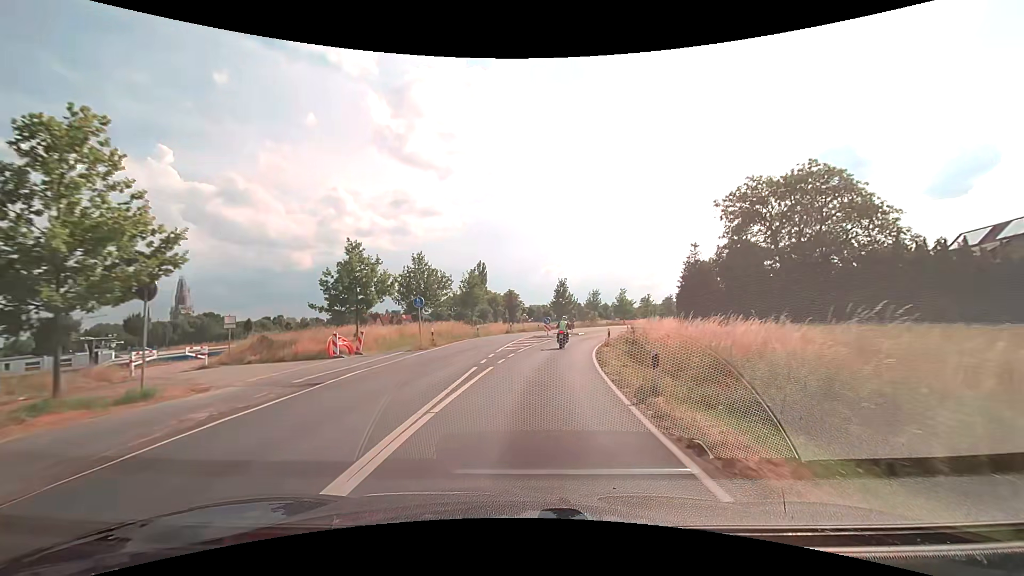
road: secondary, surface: asphalt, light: Day
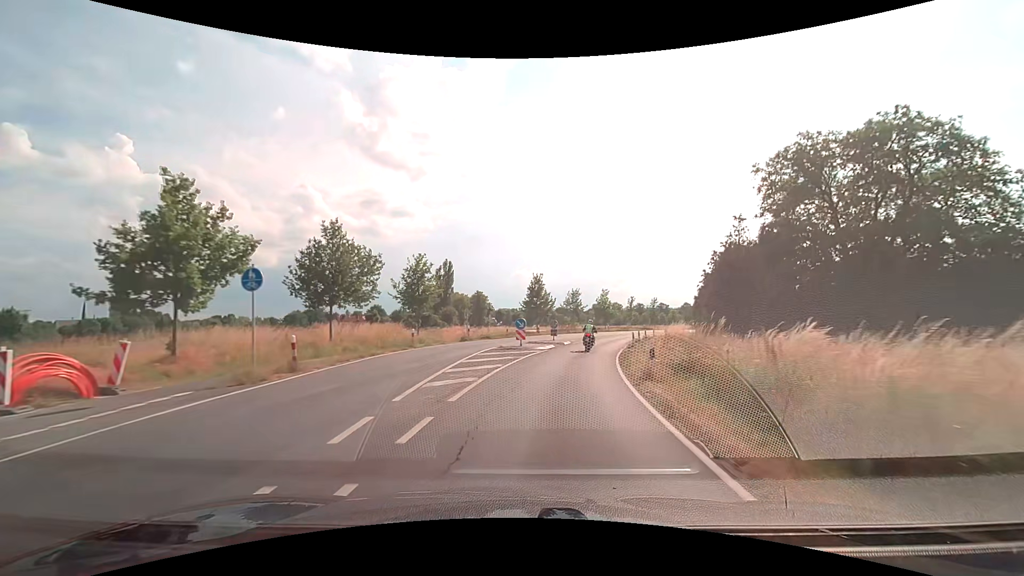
(+0.3, +14.2) m; +3°
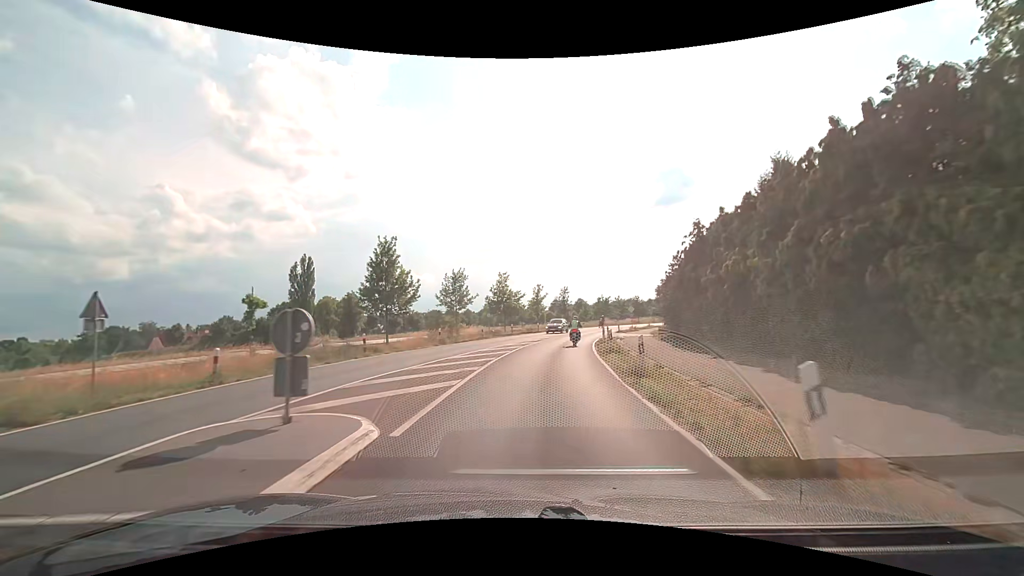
(+3.4, +29.3) m; +12°
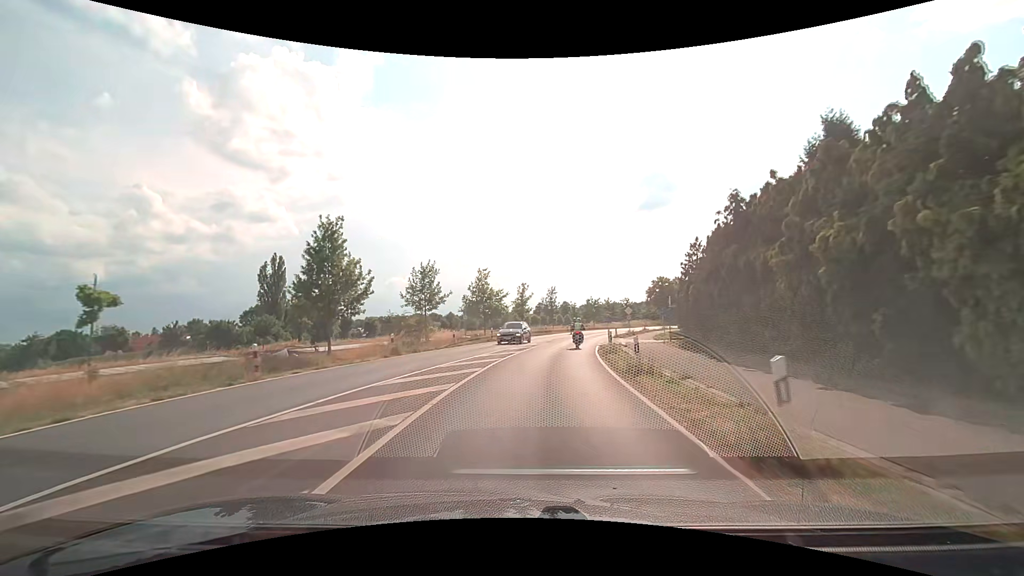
(+0.1, +7.6) m; +2°
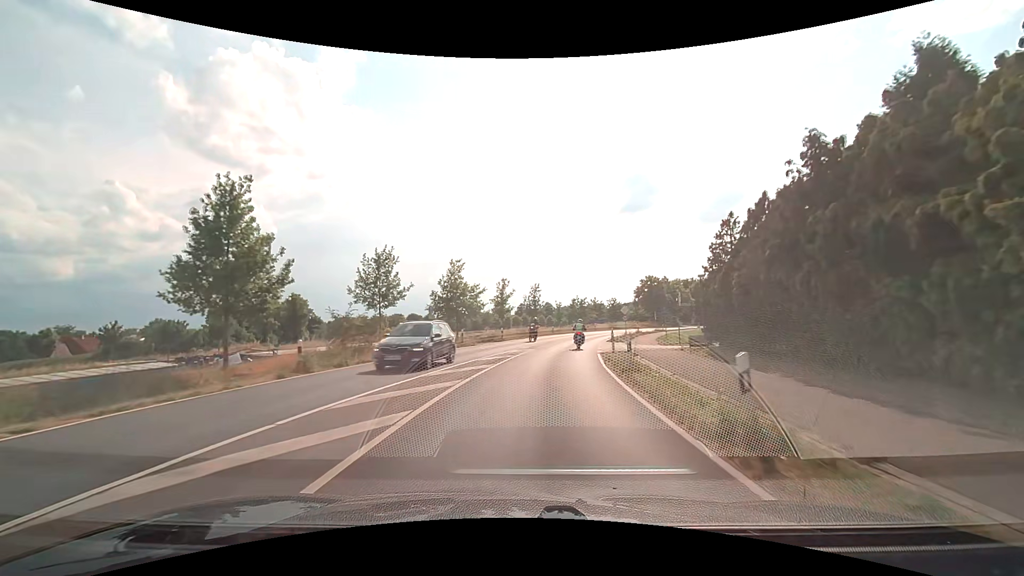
(+0.1, +7.7) m; +2°
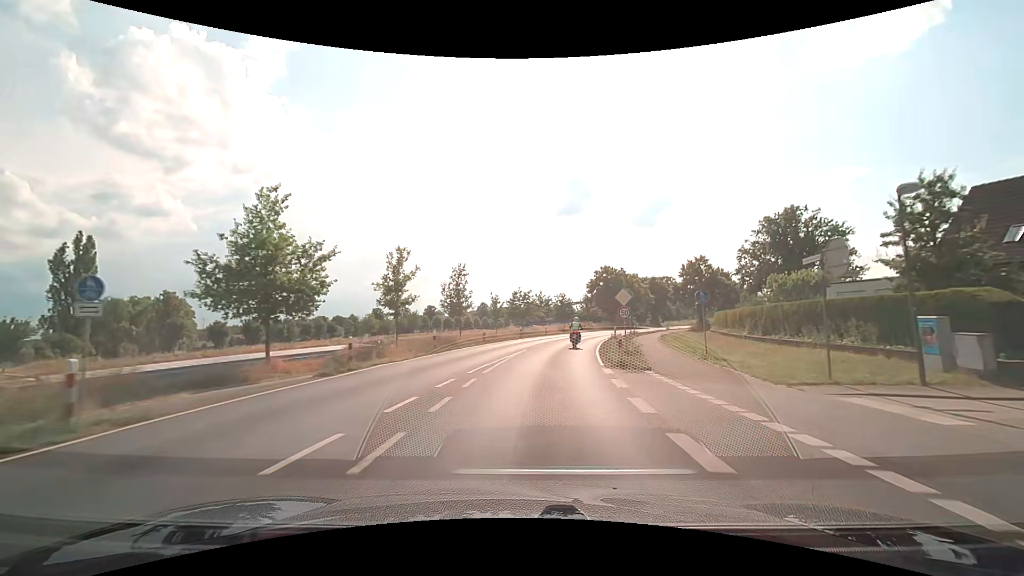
(+1.5, +23.5) m; +7°
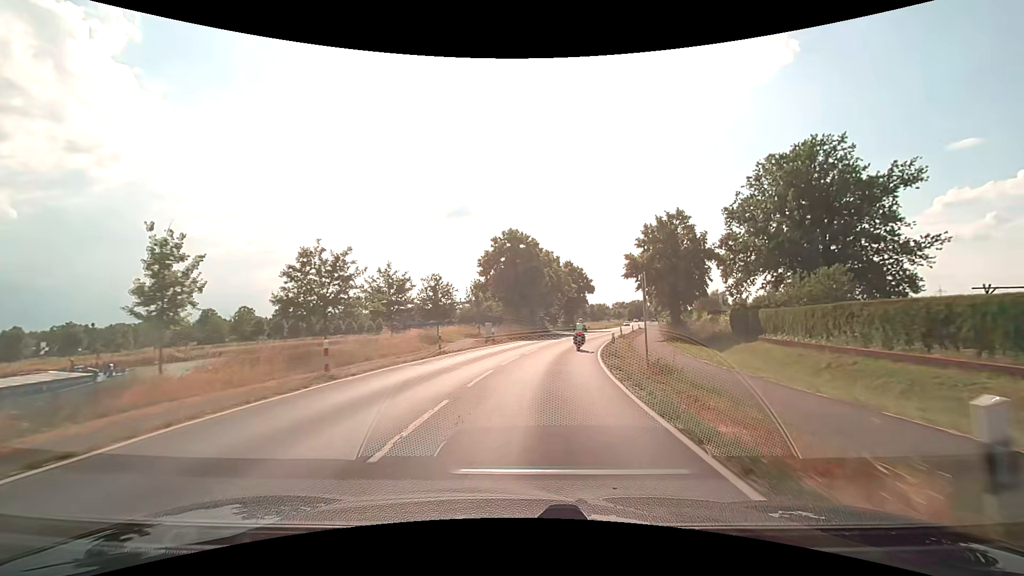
(+4.2, +39.5) m; +13°
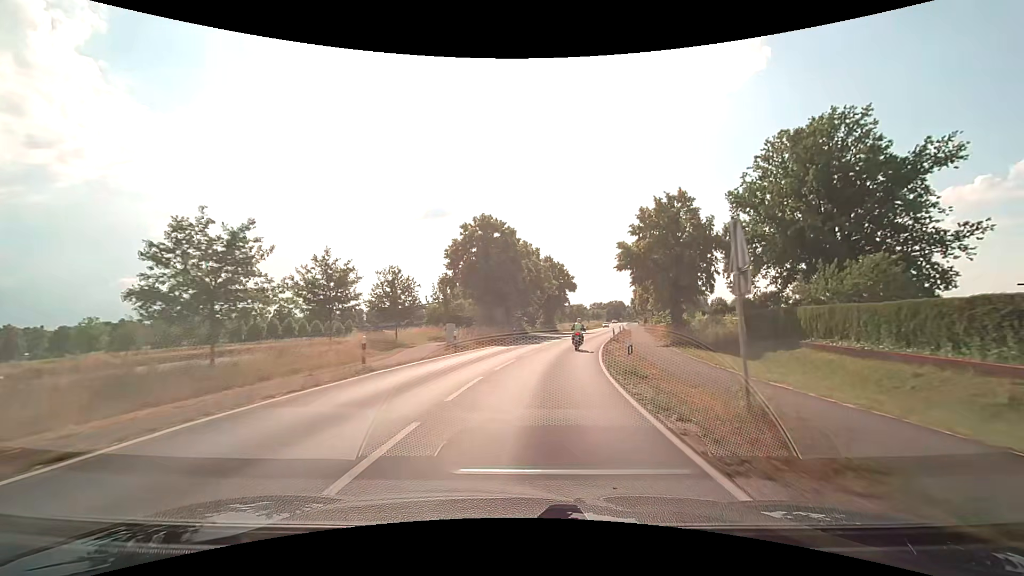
(+0.2, +7.9) m; +2°
(0, +10) (+1, +20) (+2, +30) (+4, +40) (+7, +49) (+9, +59) (+11, +69) (+13, +79) (+15, +88) (+17, +98) m
